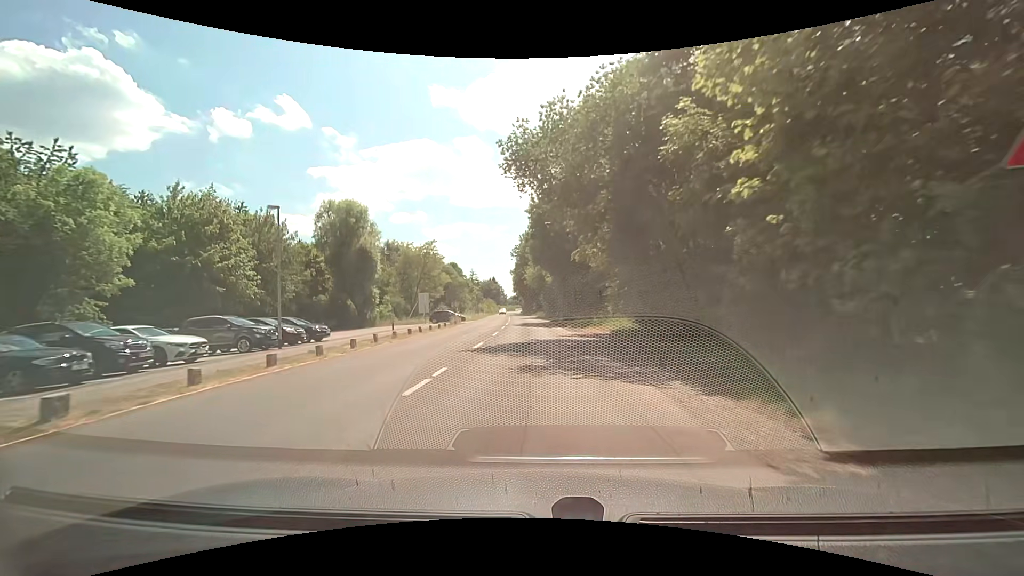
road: tertiary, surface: asphalt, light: Day
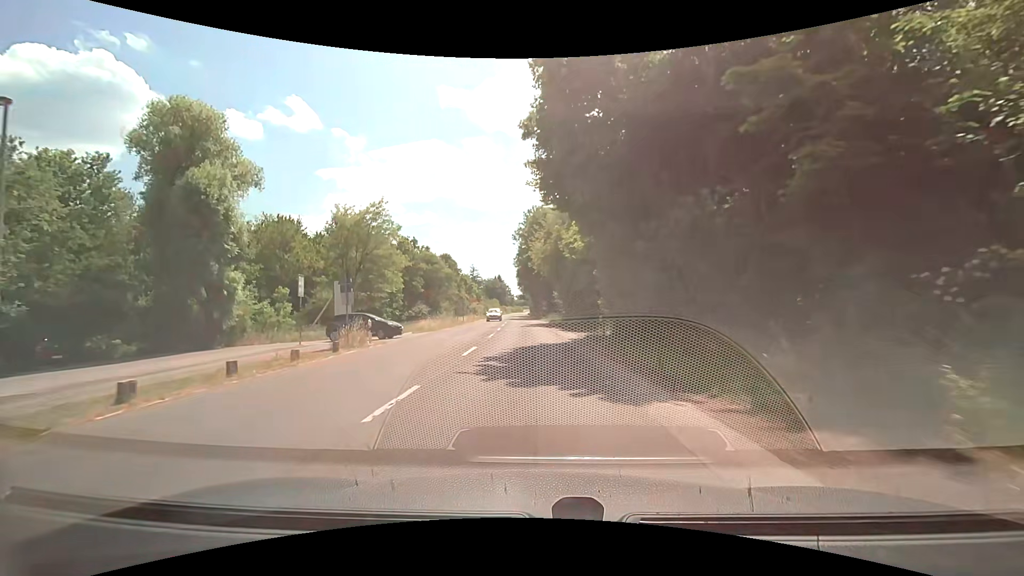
(-0.6, +29.3) m; -1°
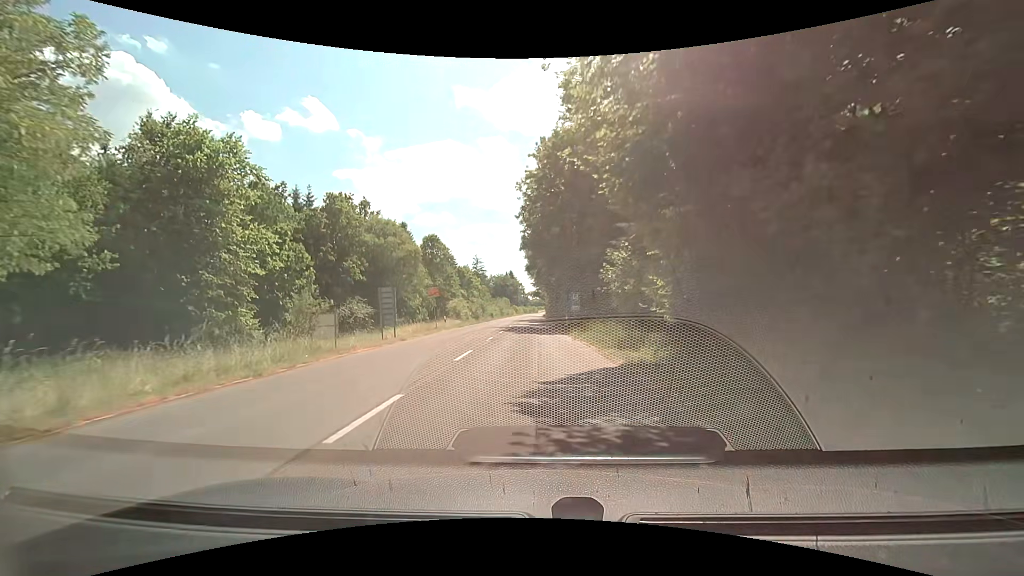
(-0.6, +36.4) m; -2°
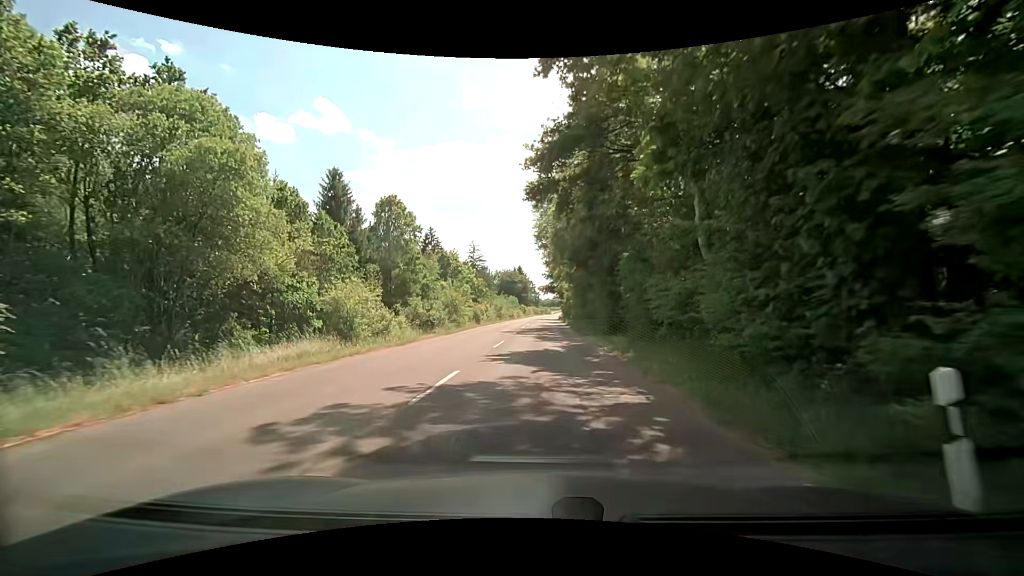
(-0.6, +36.1) m; -2°
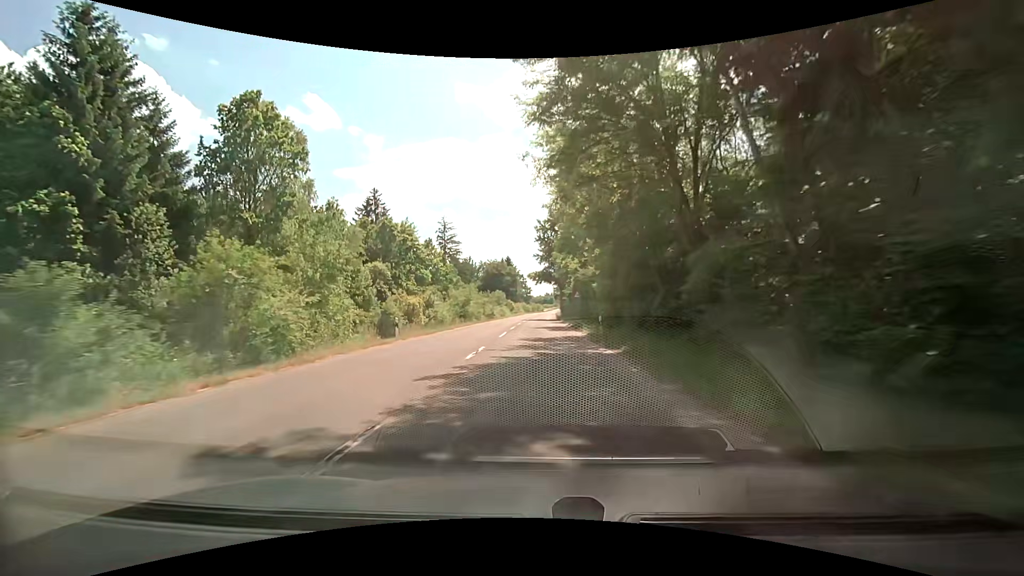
(+0.3, +31.1) m; +1°
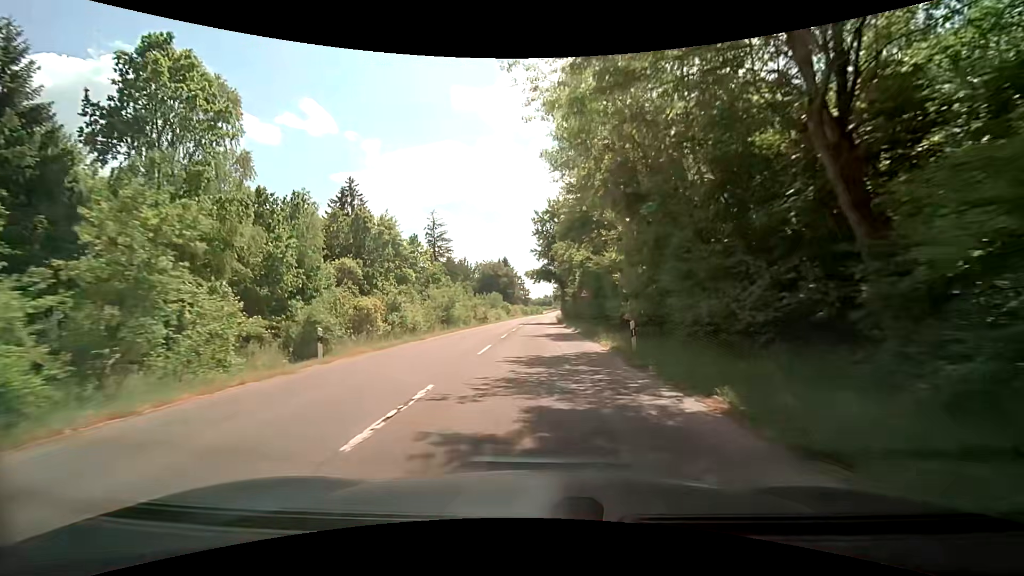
(+0.1, +8.4) m; +1°
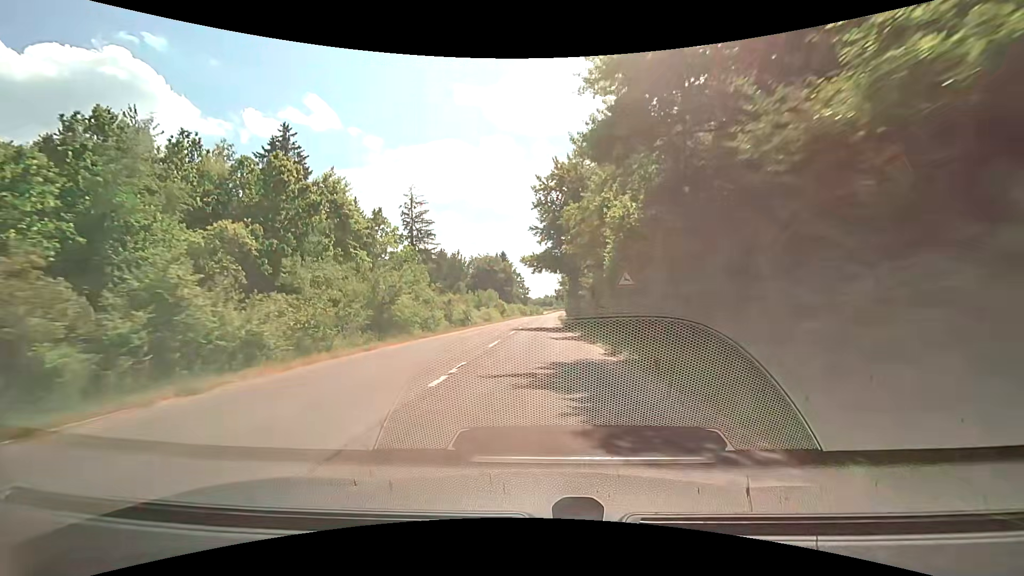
(-0.1, +17.5) m; 0°
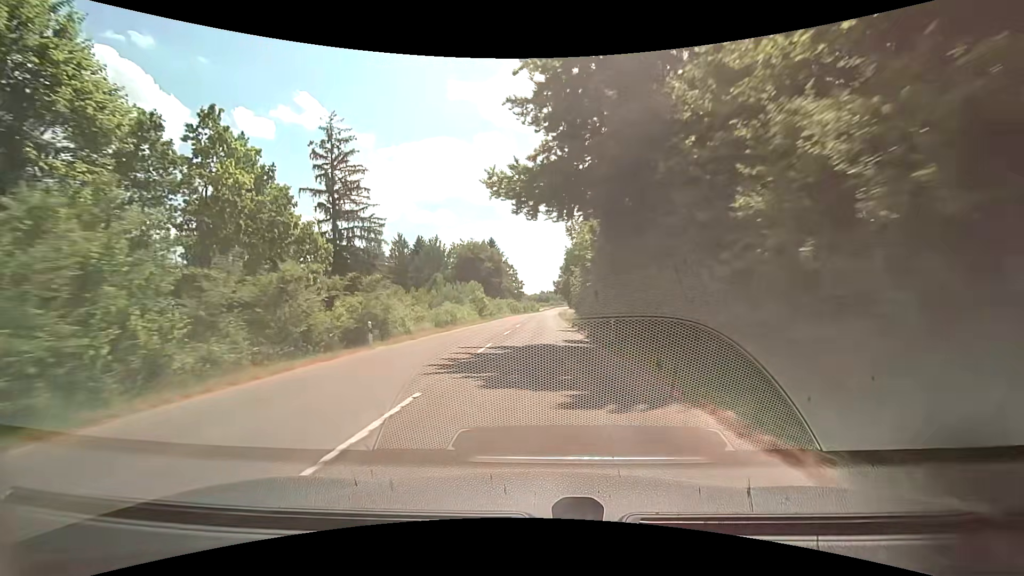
(+0.1, +27.9) m; 0°
(0, +10) (0, +20) (0, +30) (0, +40) (0, +50) (+1, +60) (+1, +70) (+1, +80) (+2, +90) (+2, +100) m
